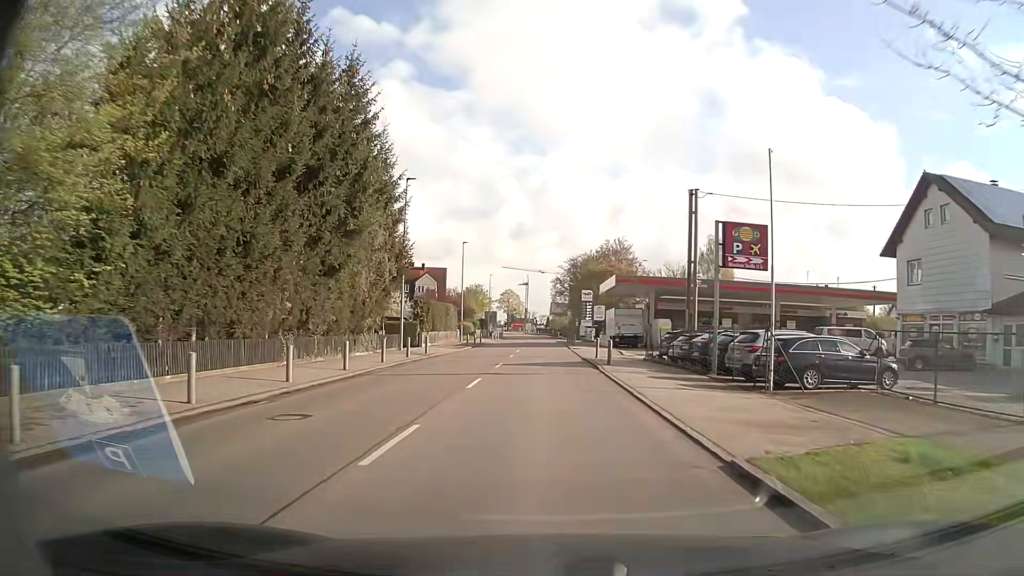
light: Day
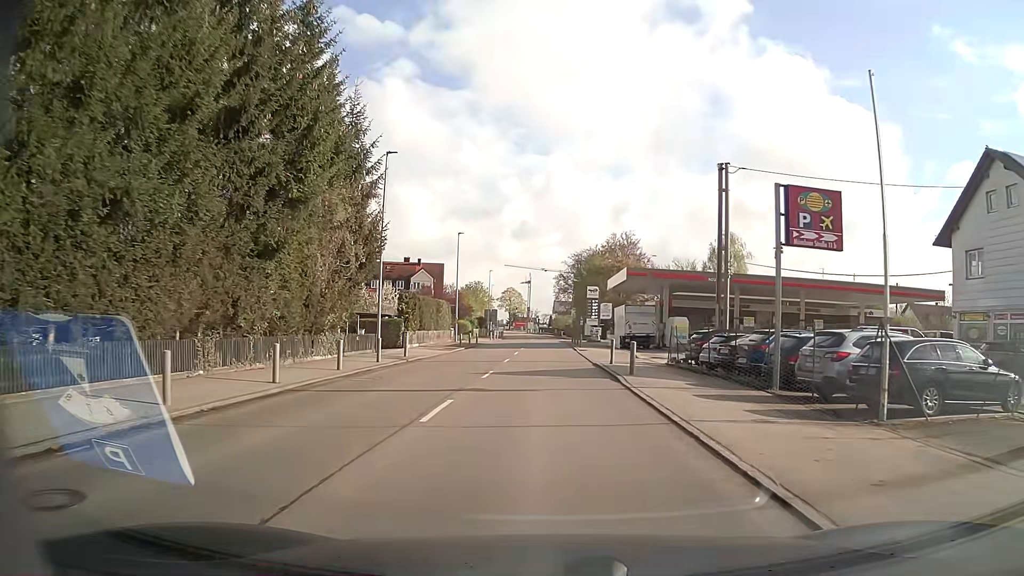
(0.0, +6.0) m; 0°
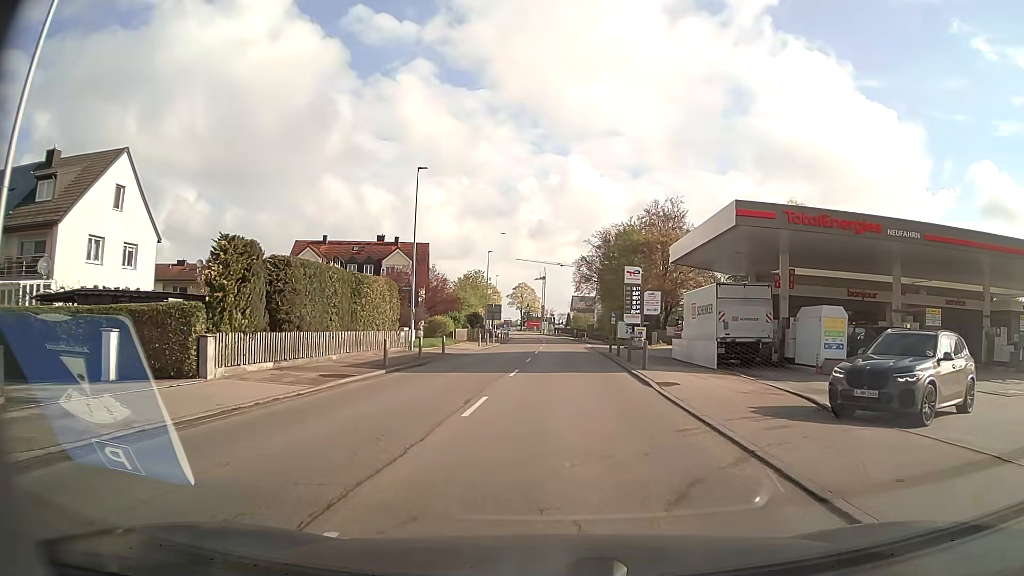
(-0.2, +26.0) m; -2°
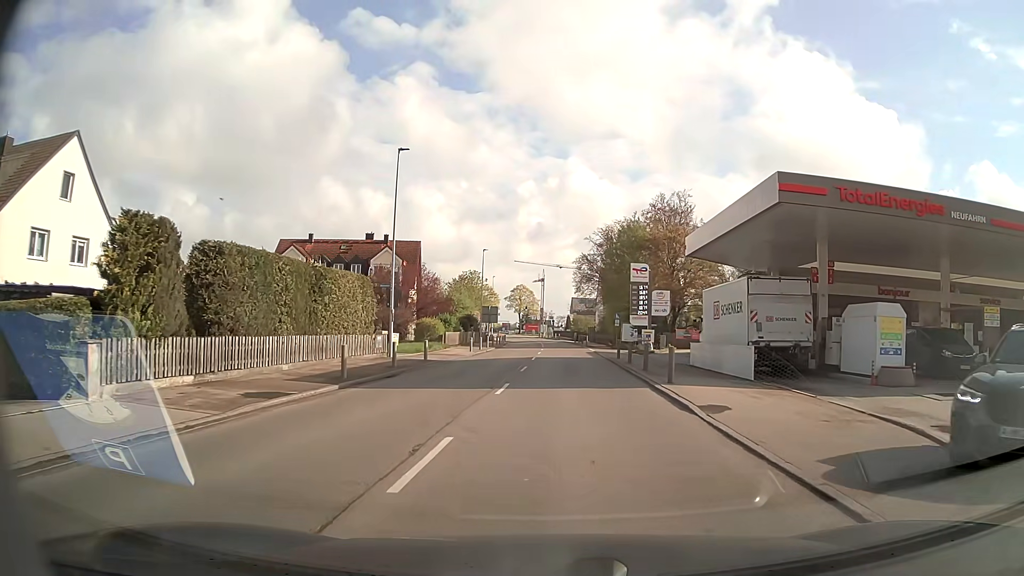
(0.0, +4.8) m; 0°
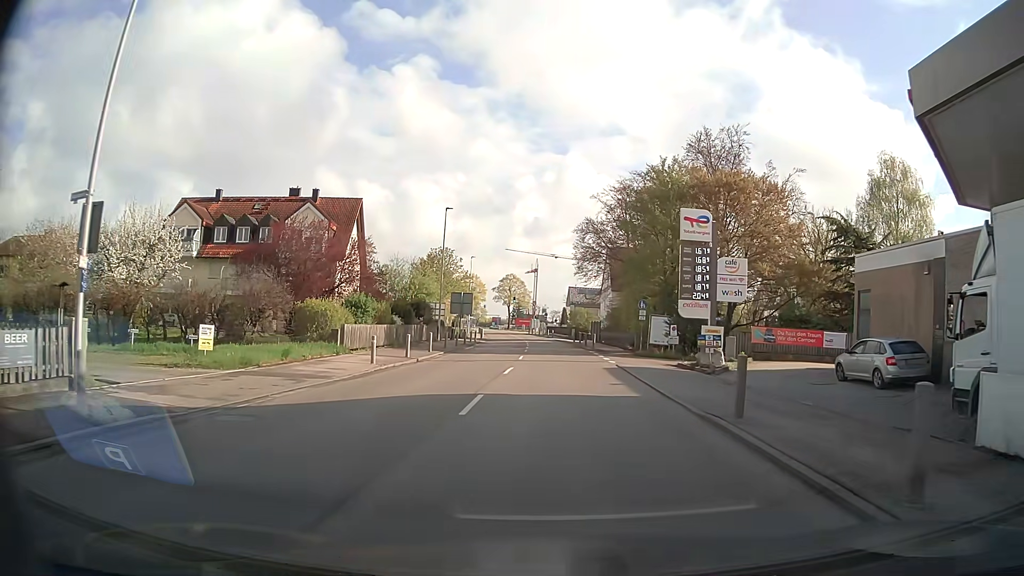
(+0.4, +22.3) m; 0°
